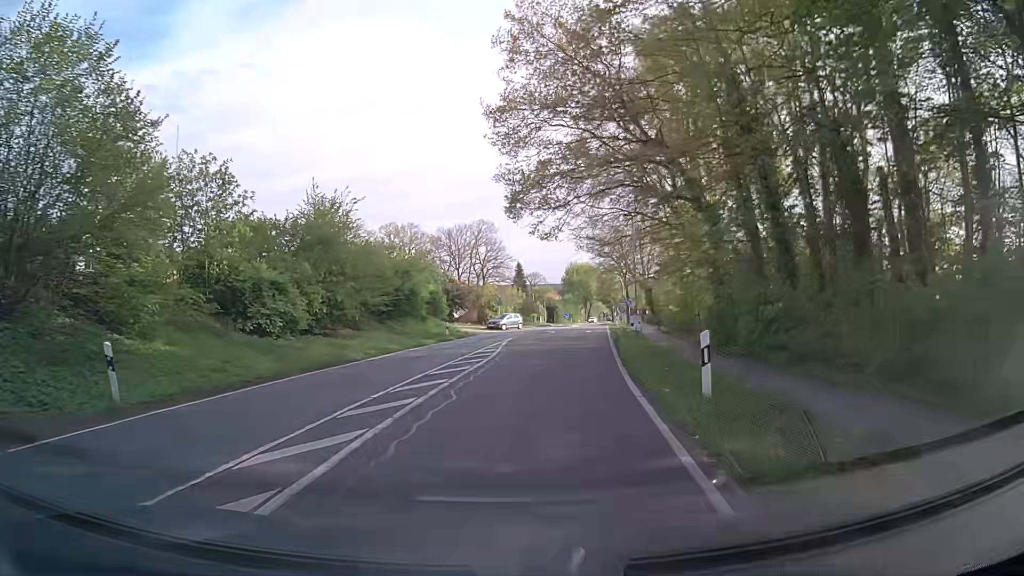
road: secondary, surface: asphalt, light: Day
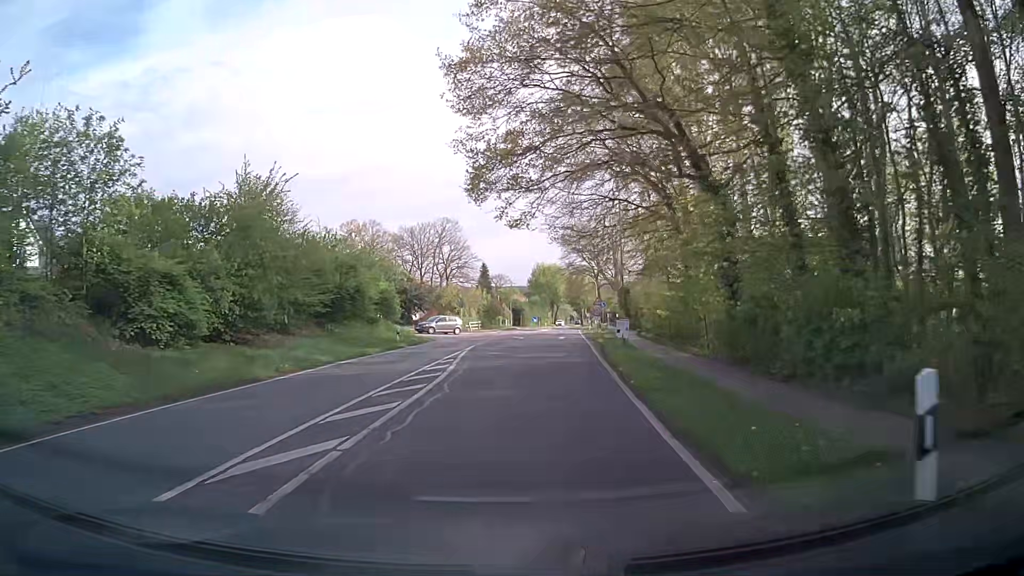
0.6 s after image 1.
(+0.1, +5.8) m; +2°
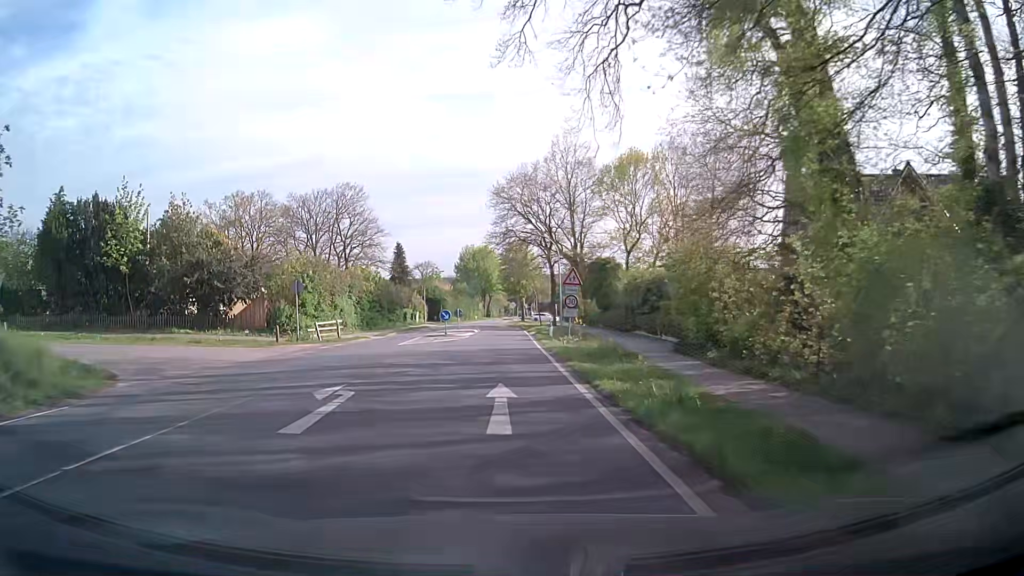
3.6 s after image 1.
(+2.5, +31.0) m; +7°
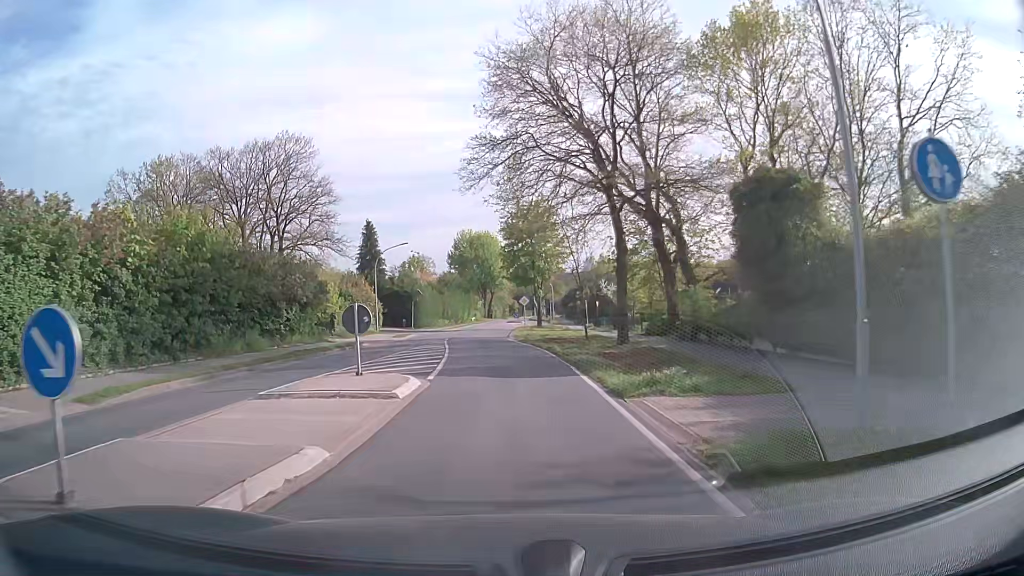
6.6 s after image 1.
(-0.4, +32.4) m; -1°
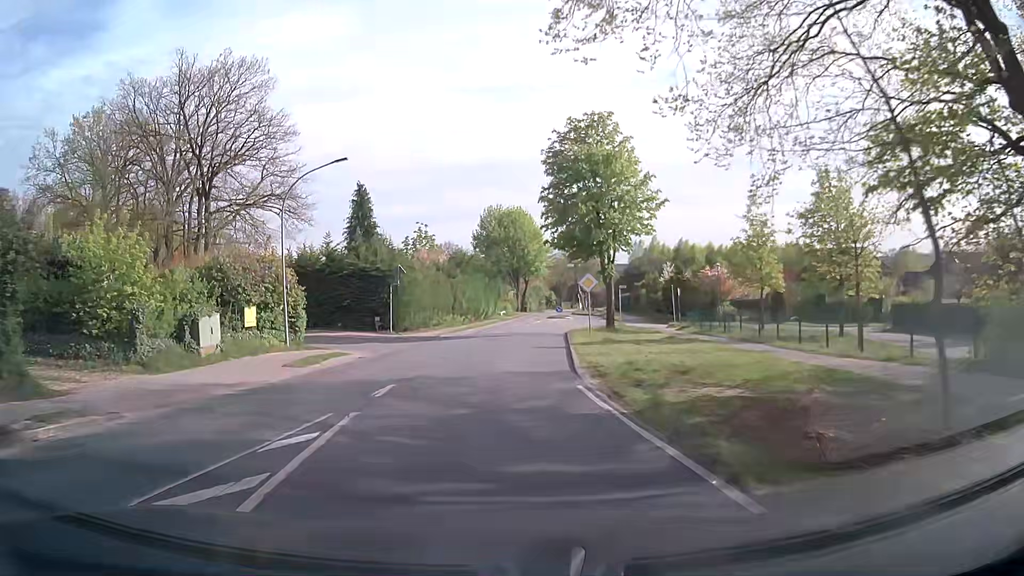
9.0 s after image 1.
(-0.6, +24.9) m; -3°
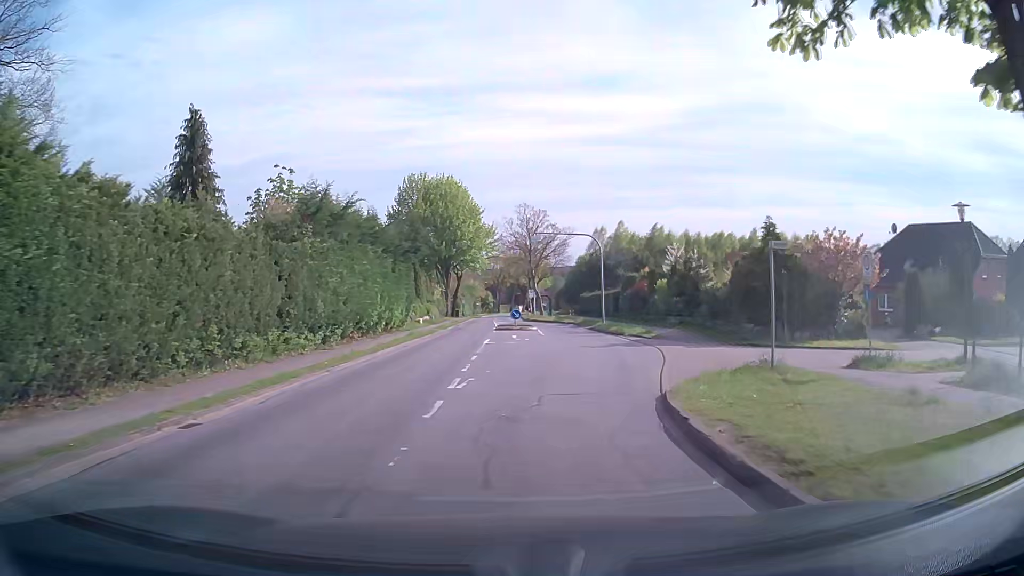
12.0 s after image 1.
(+0.5, +30.0) m; +5°
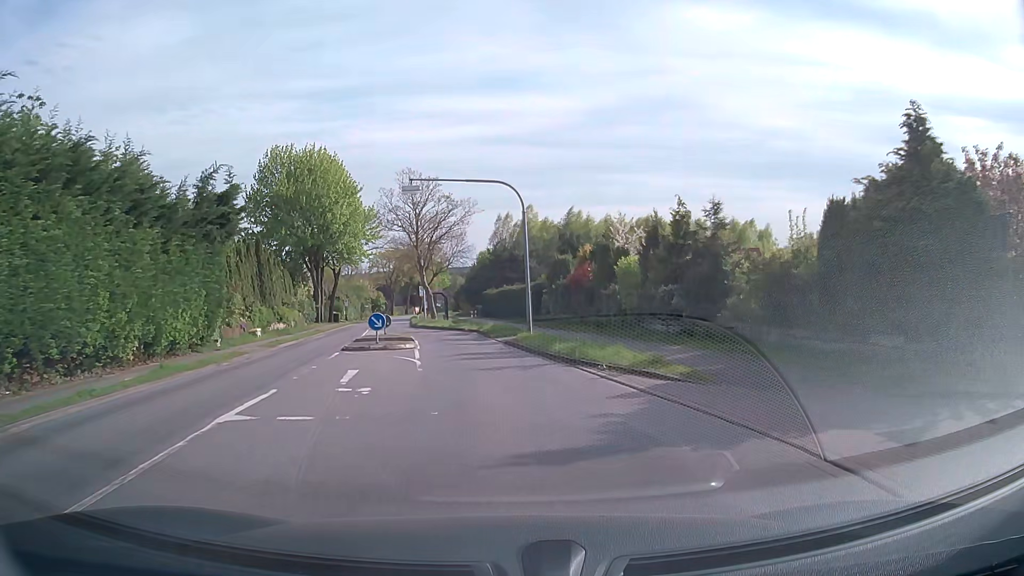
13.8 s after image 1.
(+1.5, +17.4) m; +9°
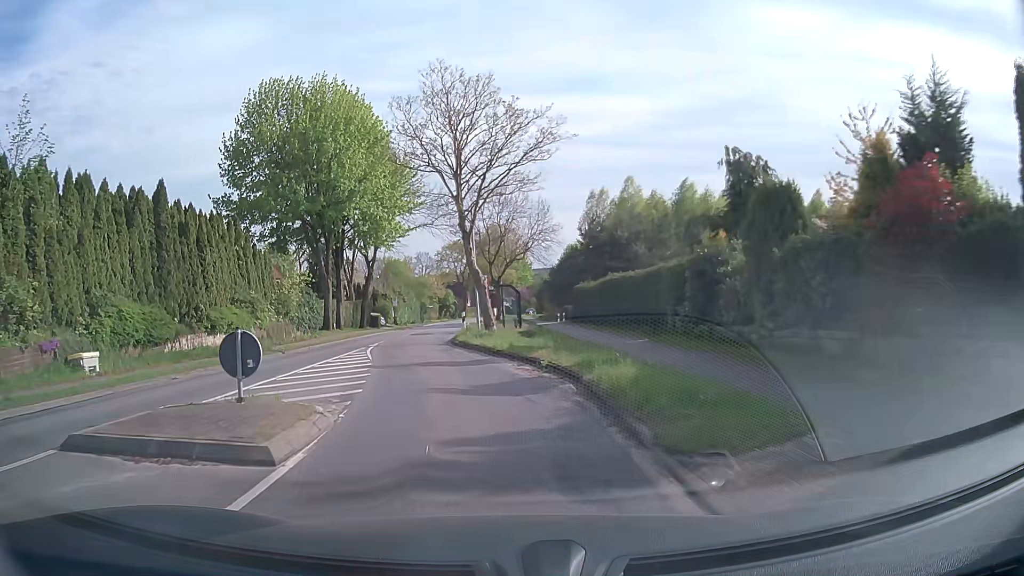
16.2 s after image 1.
(-0.9, +22.7) m; -8°
(0, +10) (-2, +20) (-4, +30) (-5, +40) (-5, +50) (-5, +60) (-5, +70) (-5, +80) (-5, +90) (-5, +100) m
